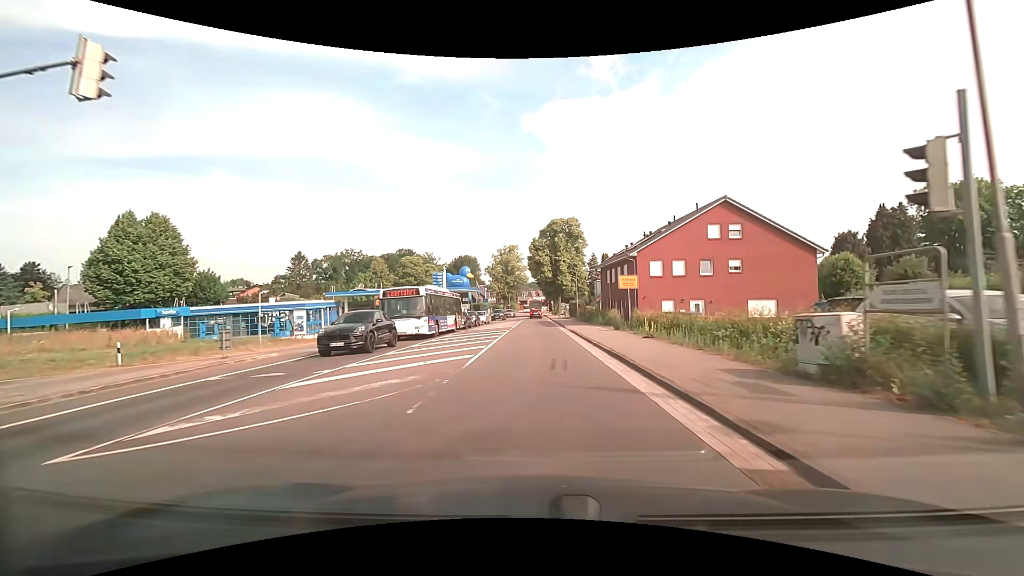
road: secondary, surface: asphalt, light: Day
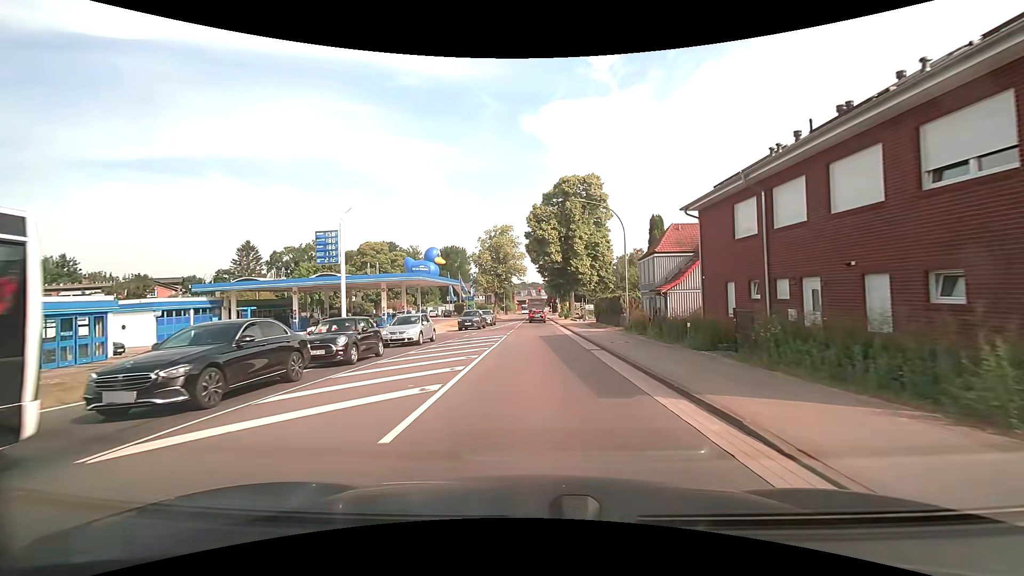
(0.0, +31.9) m; 0°
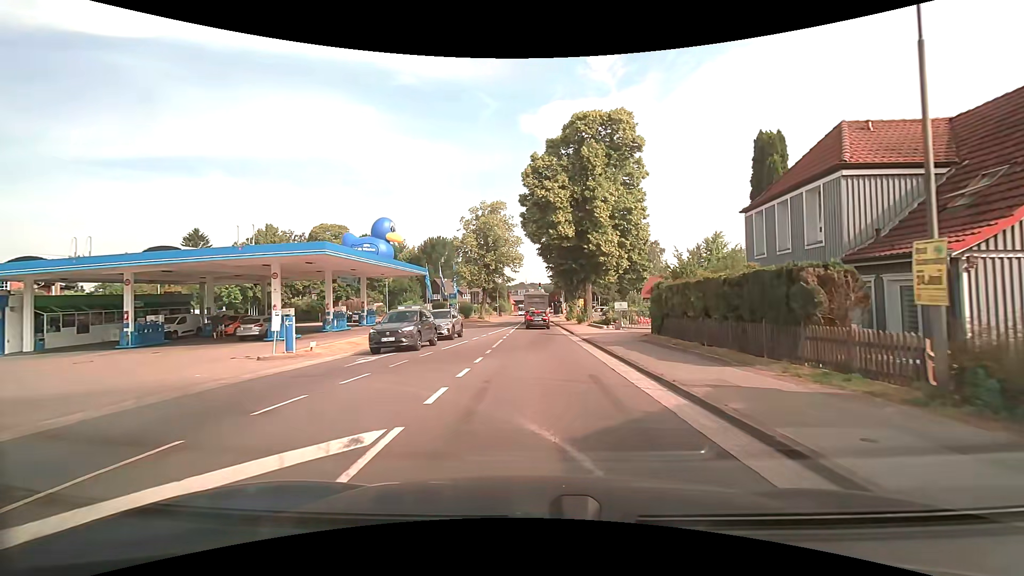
(0.0, +21.3) m; 0°
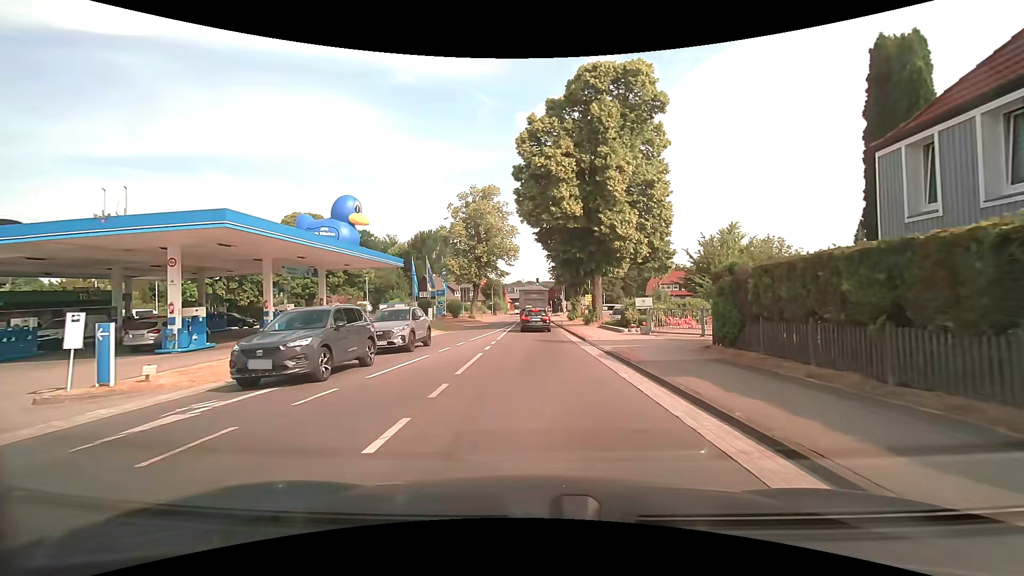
(0.0, +8.3) m; 0°
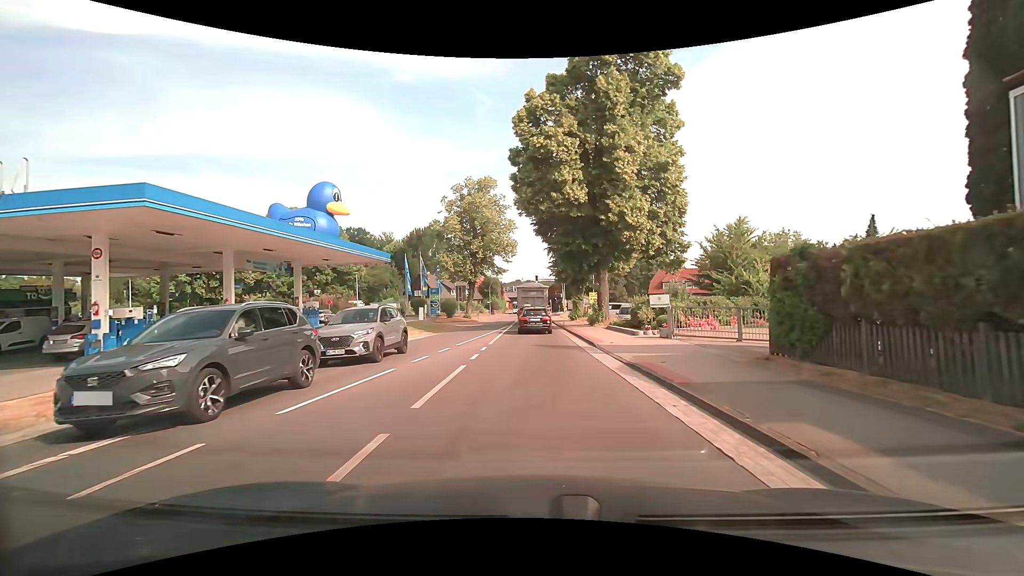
(0.0, +3.7) m; -1°
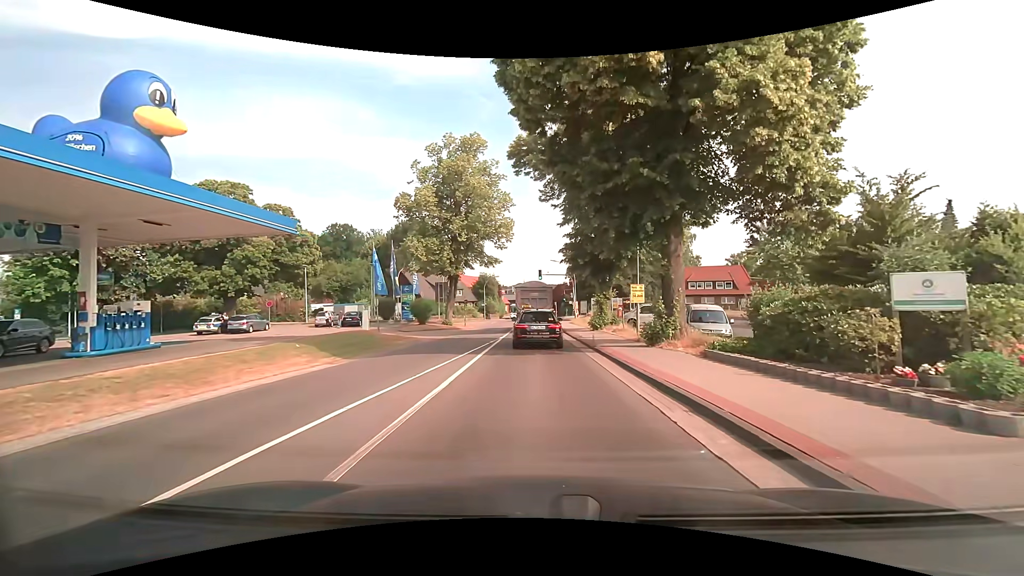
(0.0, +16.3) m; -1°
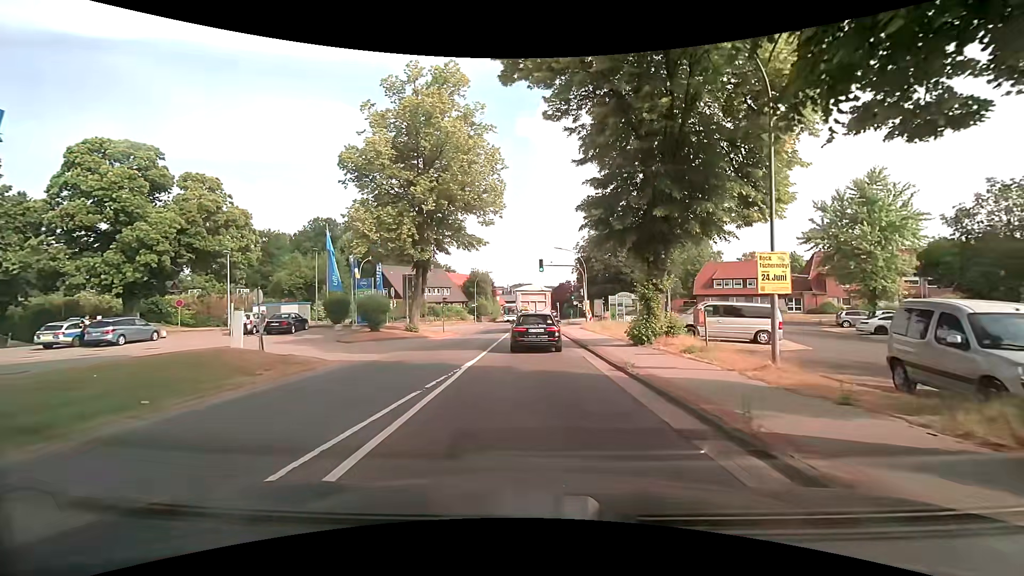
(+0.1, +13.5) m; +1°
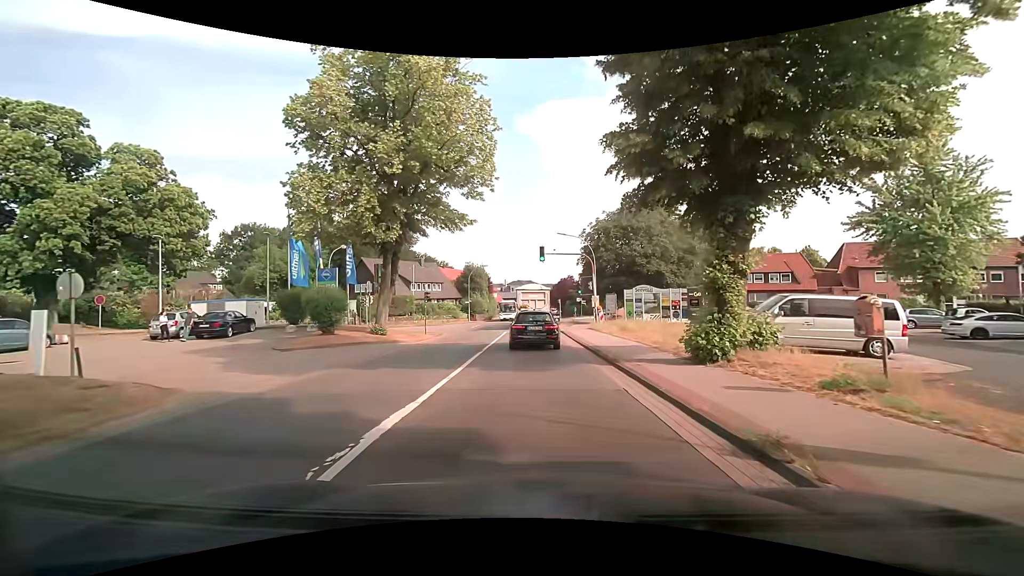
(0.0, +7.4) m; +1°
(0, +10) (0, +20) (-1, +30) (-1, +40) (-1, +50) (-1, +60) (-1, +70) (-2, +80) (-2, +90) (-2, +100) m
